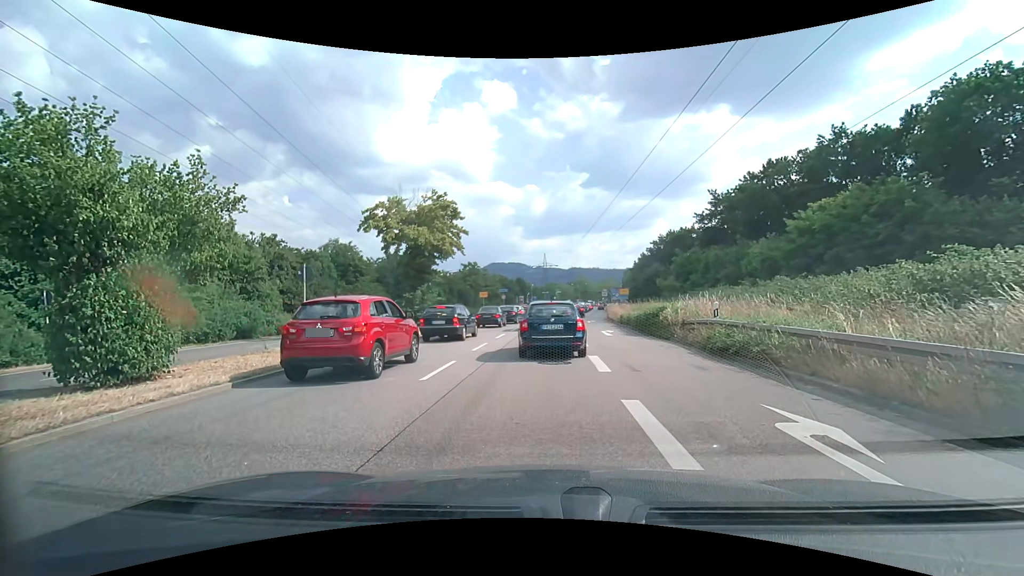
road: primary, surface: asphalt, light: Day
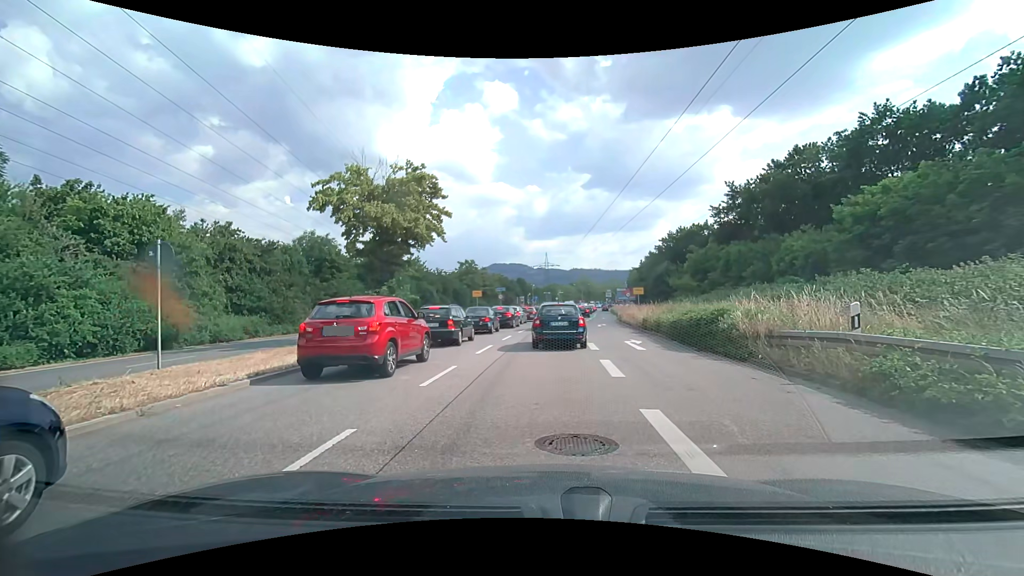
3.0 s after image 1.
(-0.1, +6.8) m; -1°
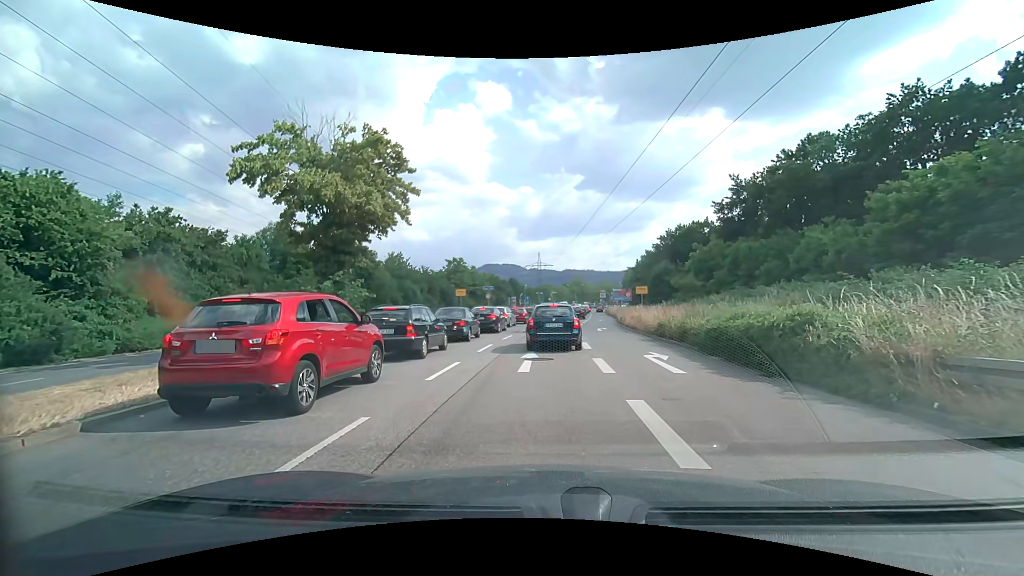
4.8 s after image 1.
(+0.1, +5.3) m; +1°
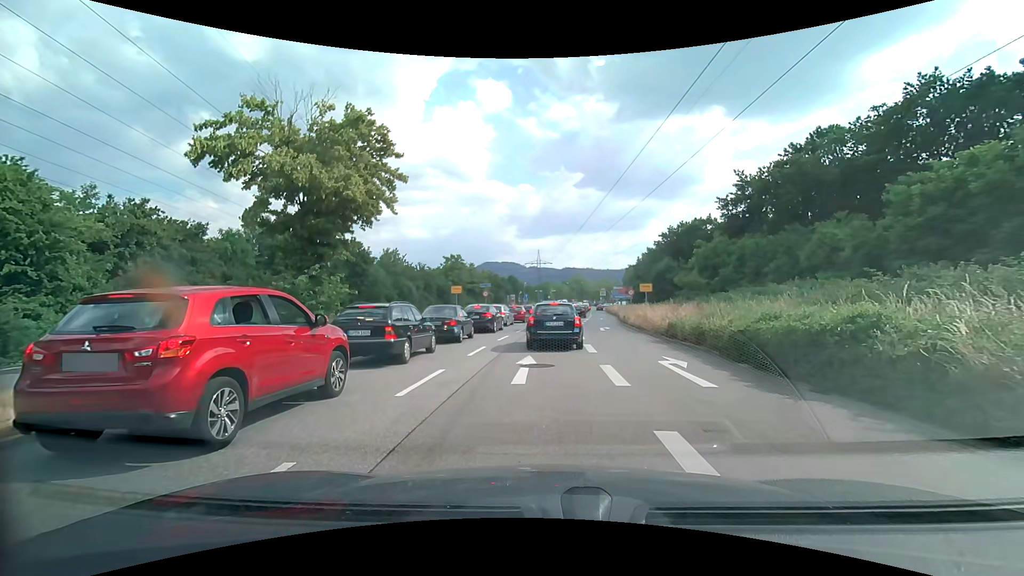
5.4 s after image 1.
(0.0, +1.8) m; 0°
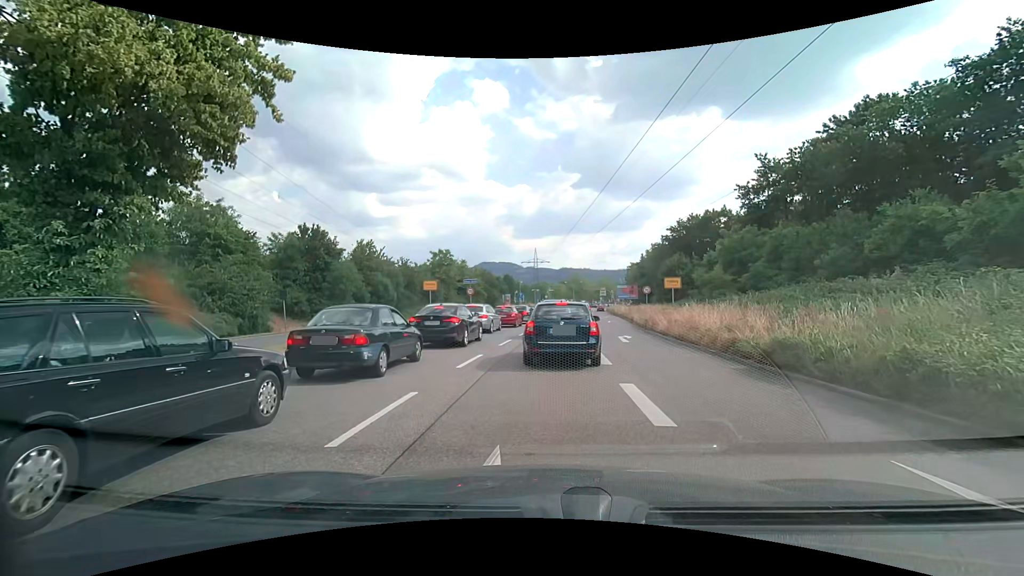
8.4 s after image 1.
(-0.1, +8.7) m; 0°
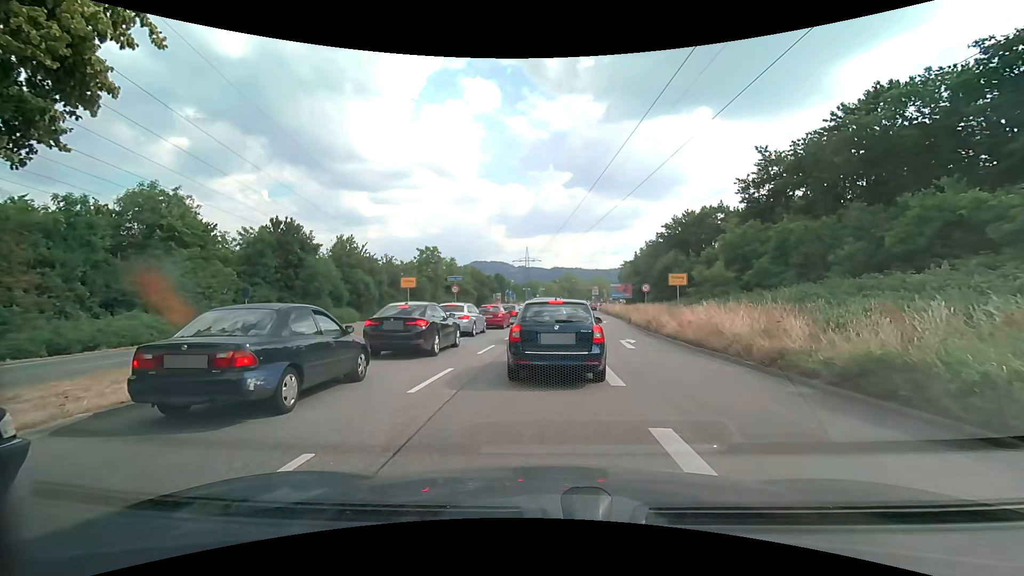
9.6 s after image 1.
(0.0, +3.1) m; +1°
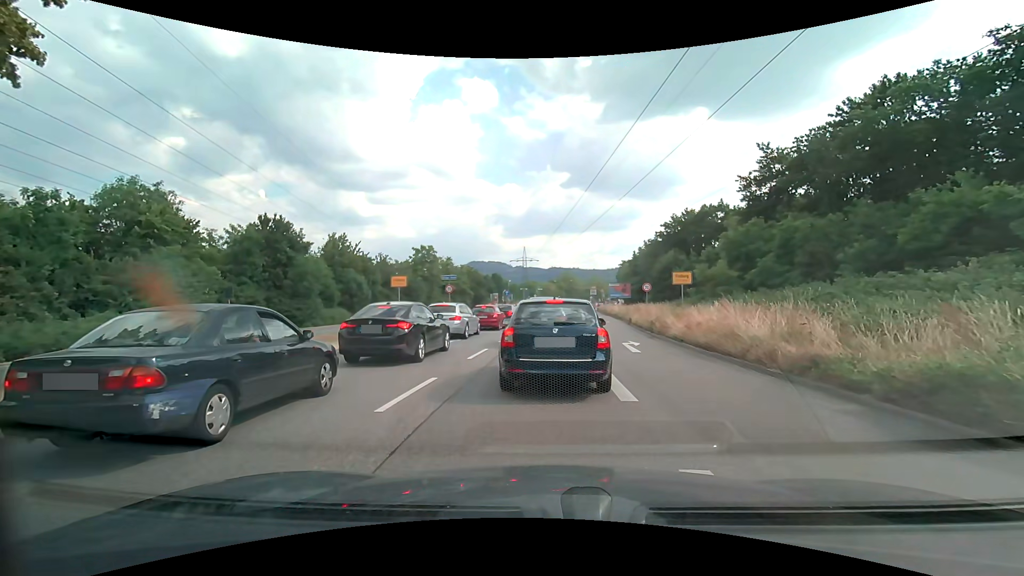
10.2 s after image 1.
(0.0, +1.3) m; +2°
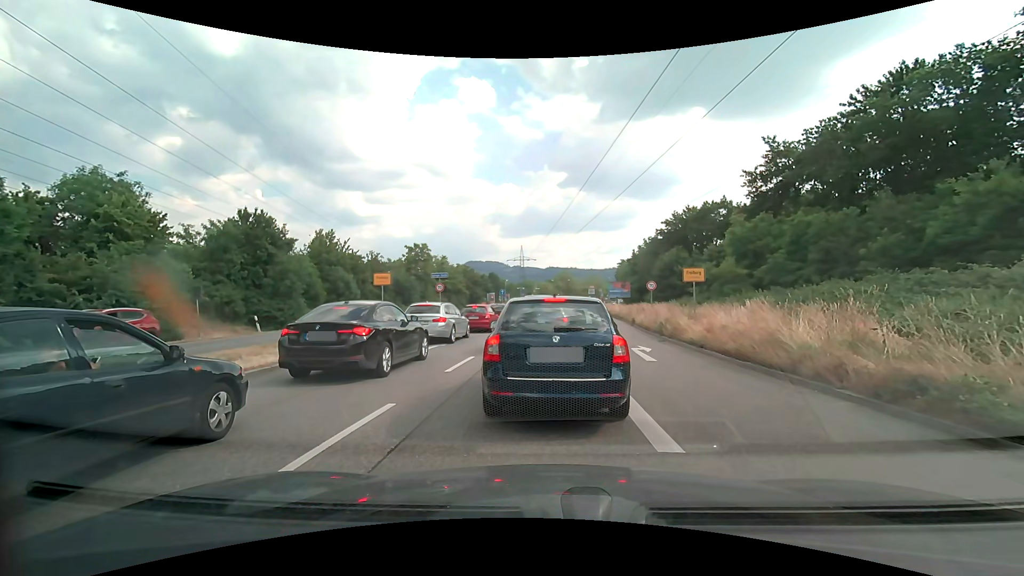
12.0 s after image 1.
(0.0, +2.3) m; 0°
(0, +10) (0, +20) (+1, +30) (+2, +40) (+4, +50) (+5, +60) (+6, +70) (+6, +80) (+6, +90) (+7, +100) m
